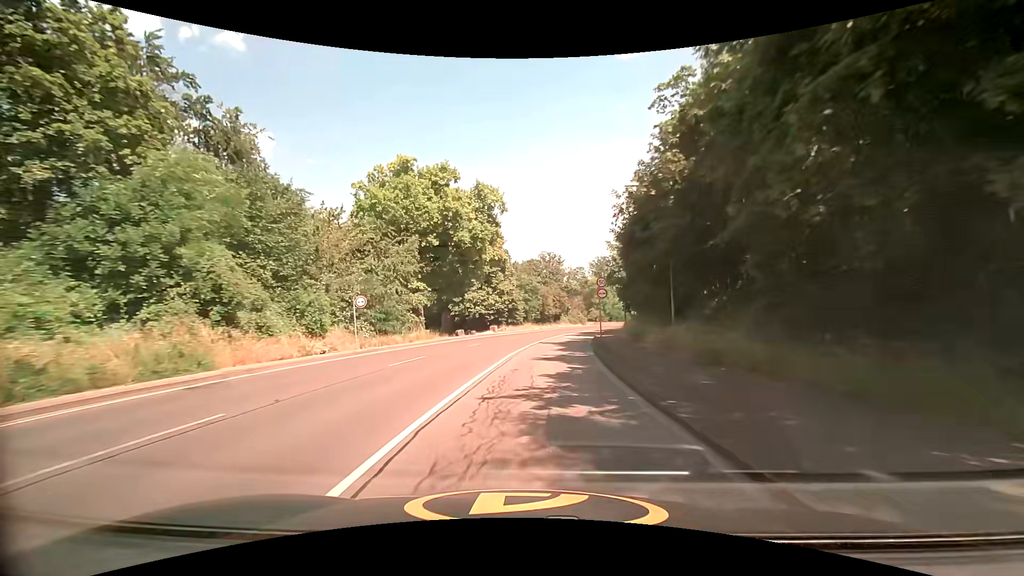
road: secondary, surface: asphalt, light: Day
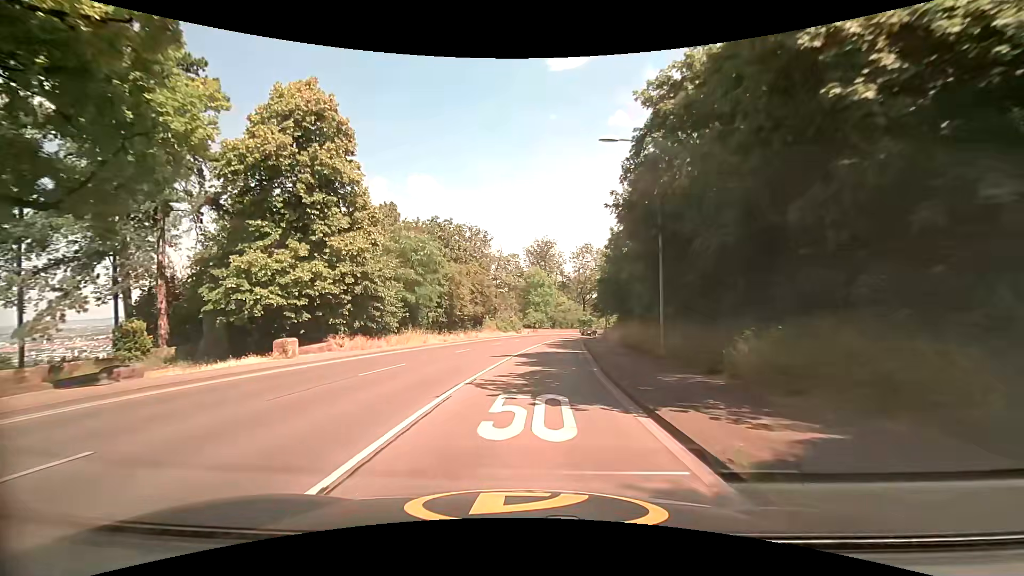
(+3.0, +36.9) m; +9°
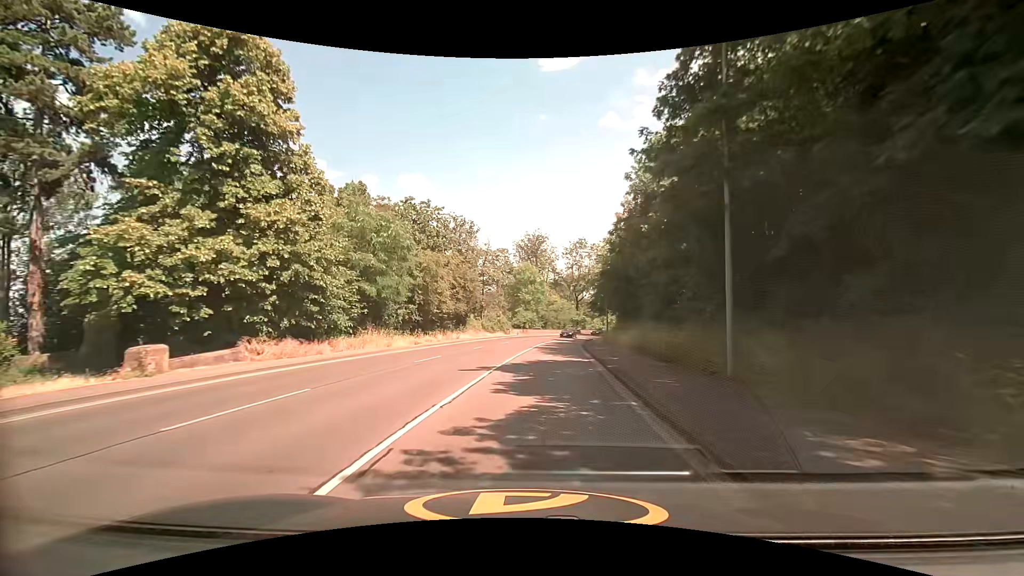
(0.0, +7.1) m; 0°
(0, +10) (+1, +20) (+2, +30) (+3, +40) (+4, +50) (+6, +60) (+8, +69) (+12, +79) (+16, +88) (+22, +96) m
